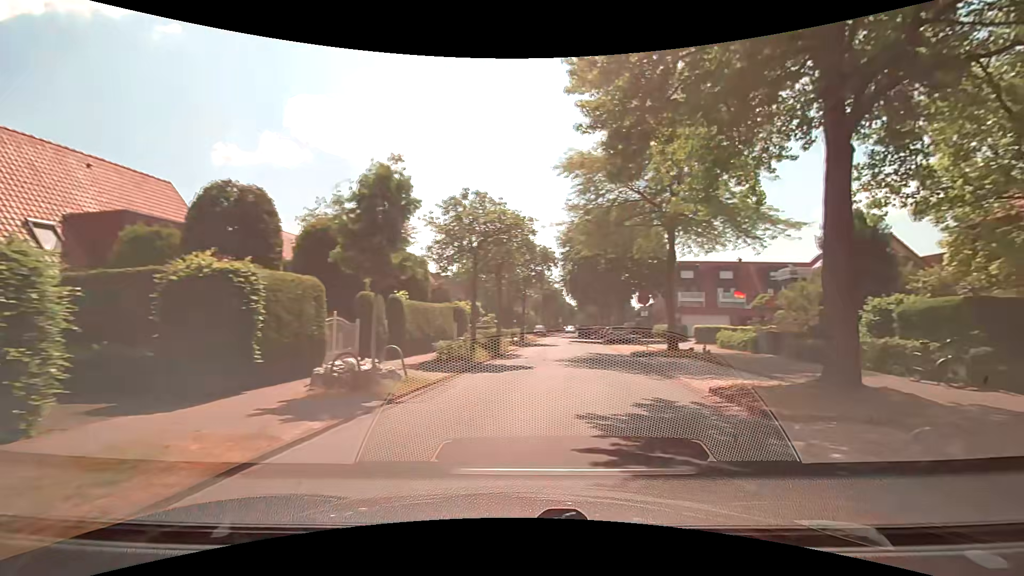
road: residential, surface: asphalt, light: Day
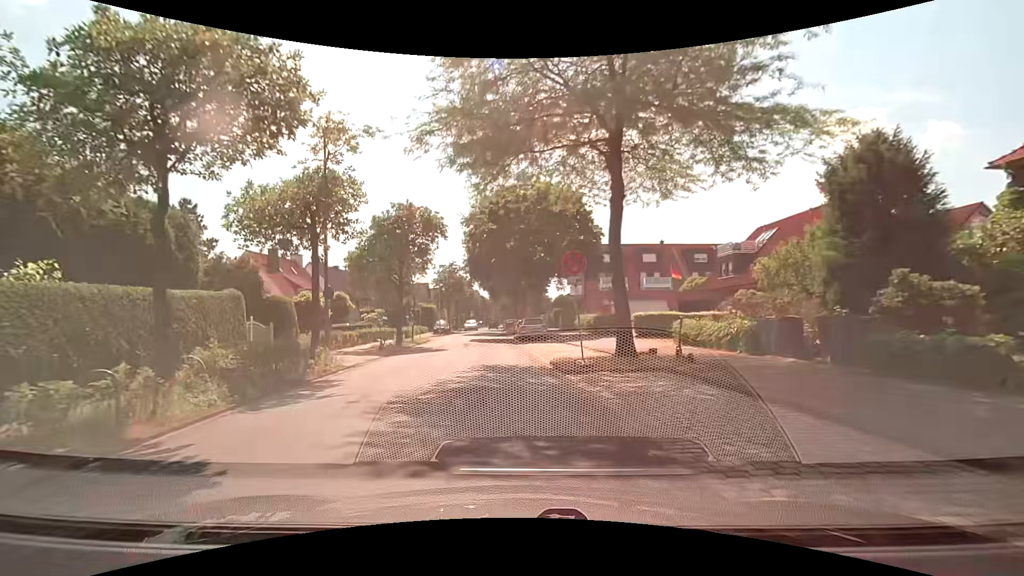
(+2.3, +11.7) m; +11°
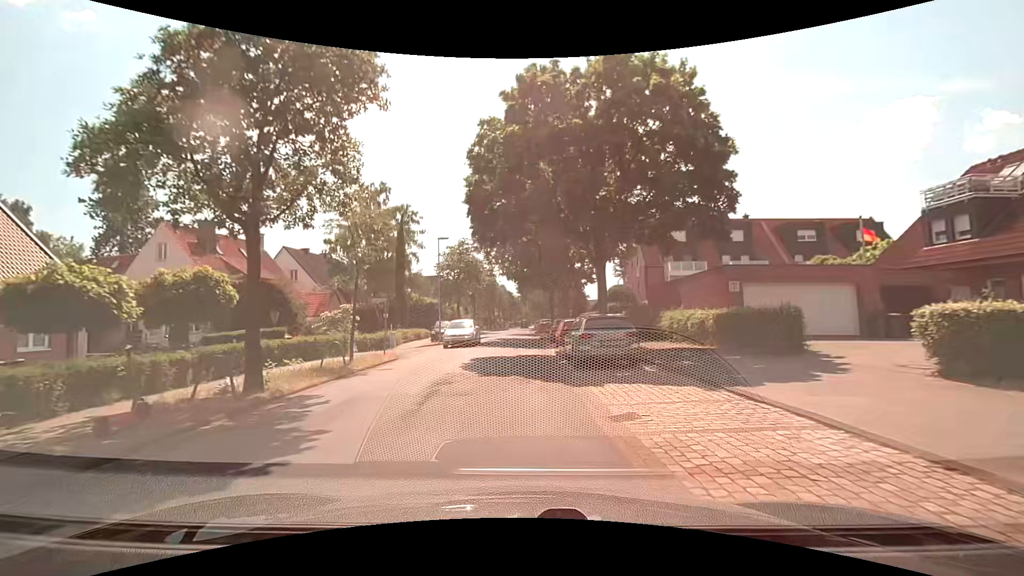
(-0.6, +18.4) m; -4°
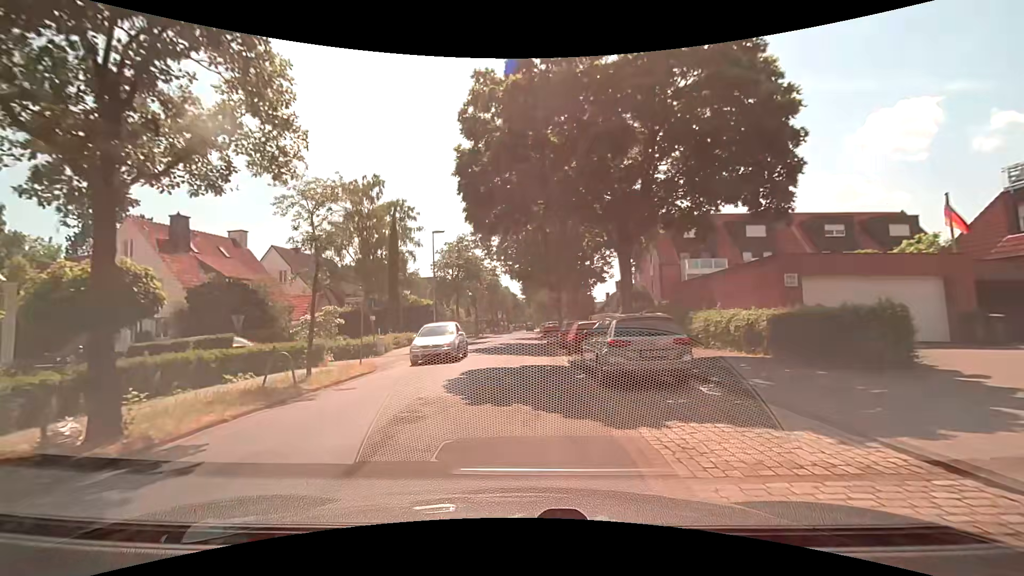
(0.0, +3.9) m; 0°
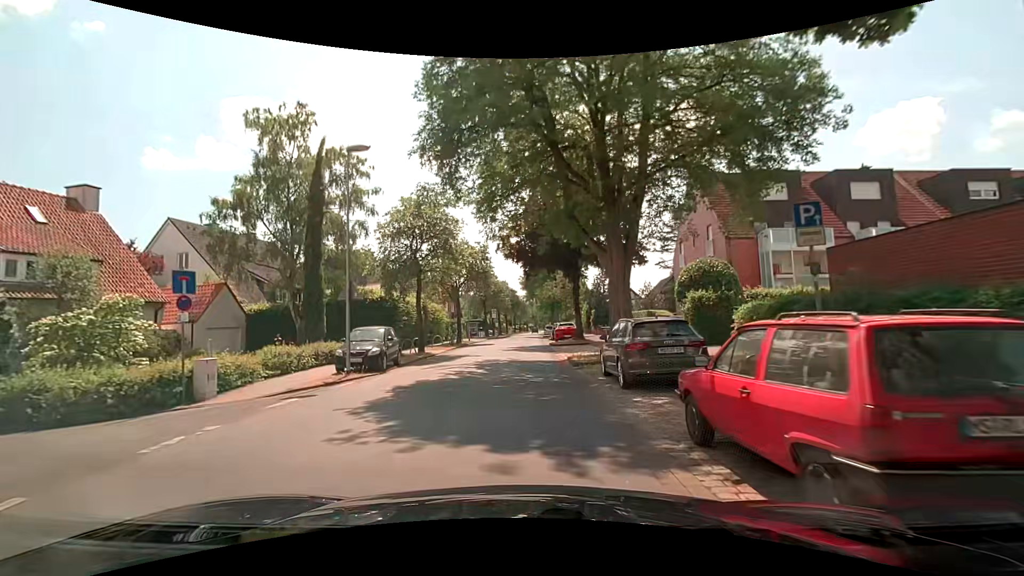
(-0.1, +15.8) m; -1°
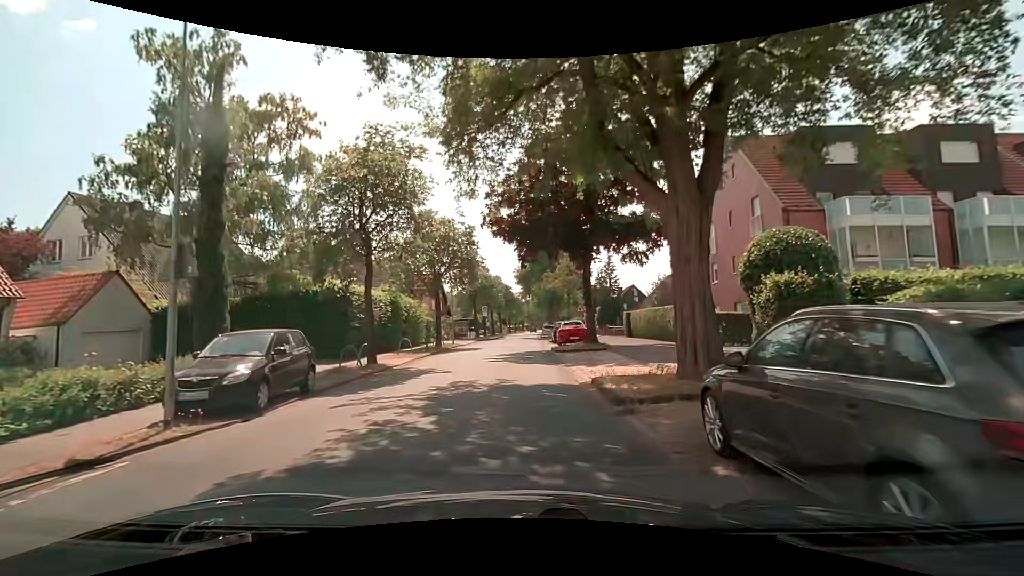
(+0.1, +7.8) m; +1°
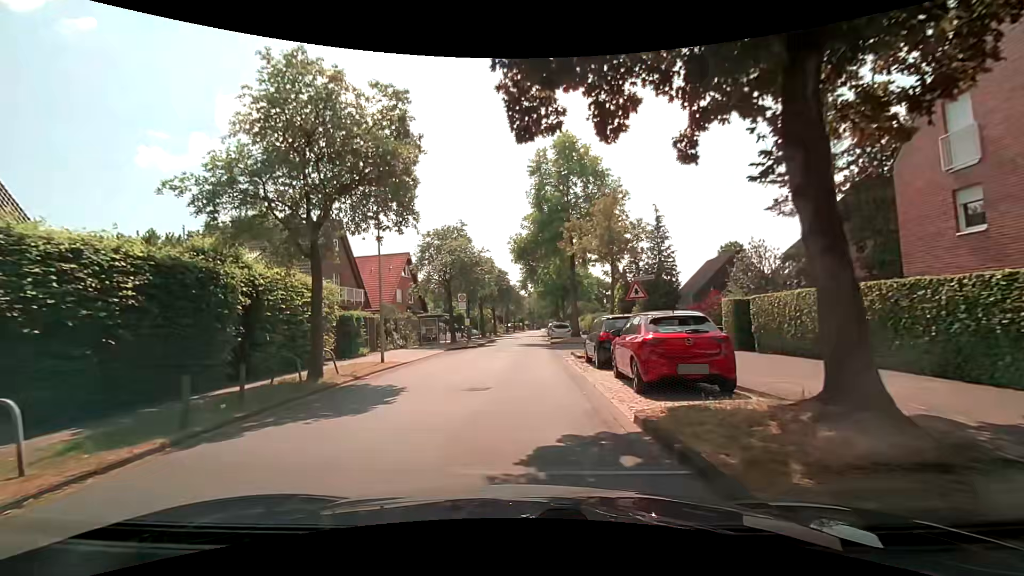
(0.0, +19.6) m; 0°
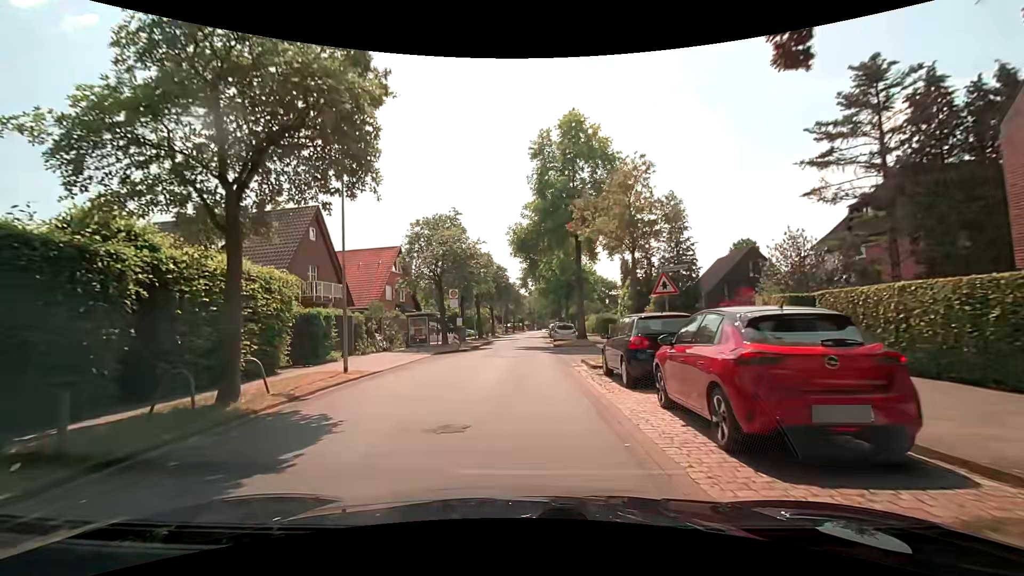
(0.0, +4.0) m; 0°
(0, +10) (0, +20) (0, +30) (0, +40) (0, +50) (+1, +60) (+1, +70) (+1, +80) (+2, +90) (+2, +100) m
